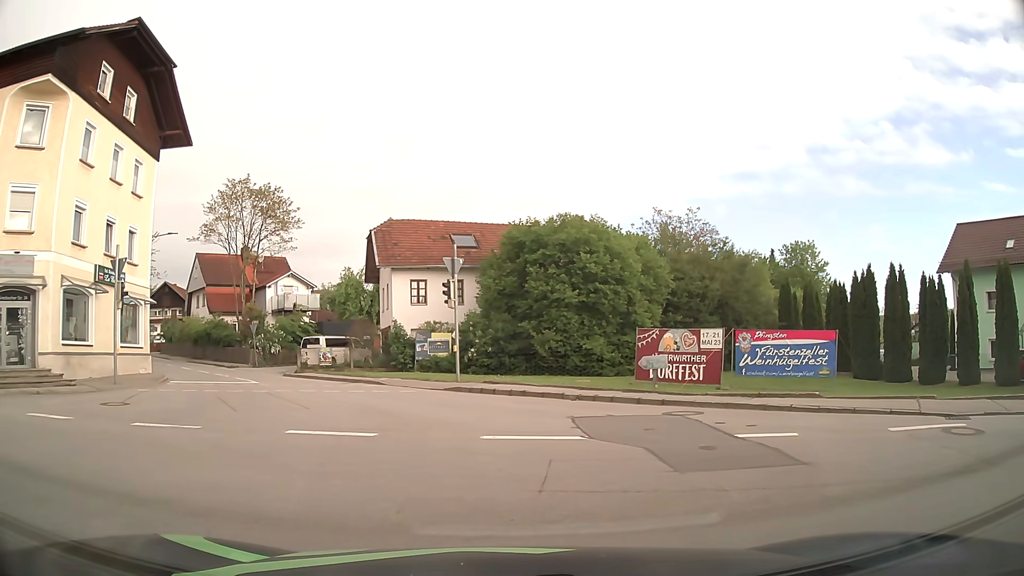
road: secondary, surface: asphalt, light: Day
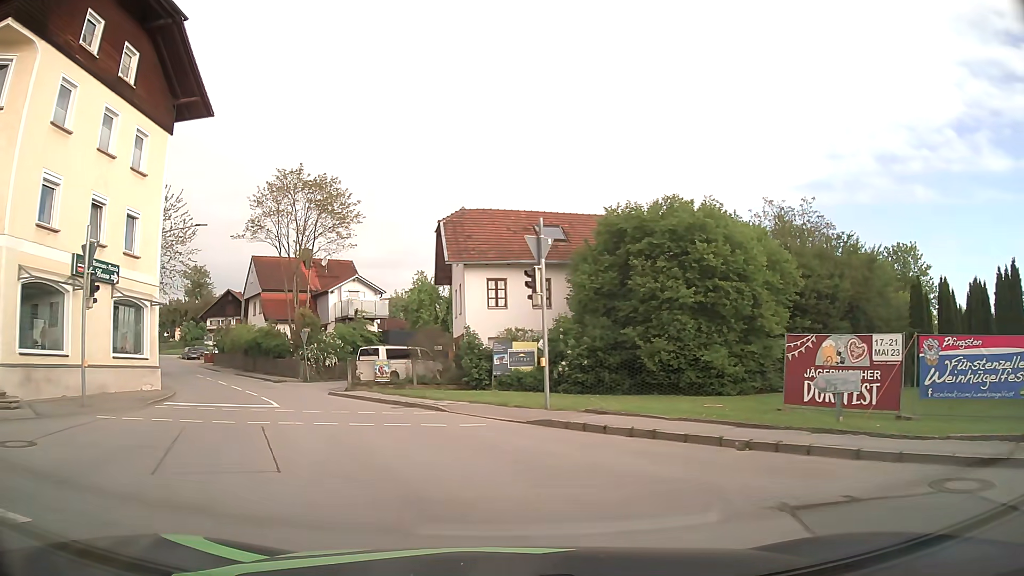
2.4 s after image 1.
(-0.4, +6.8) m; -8°
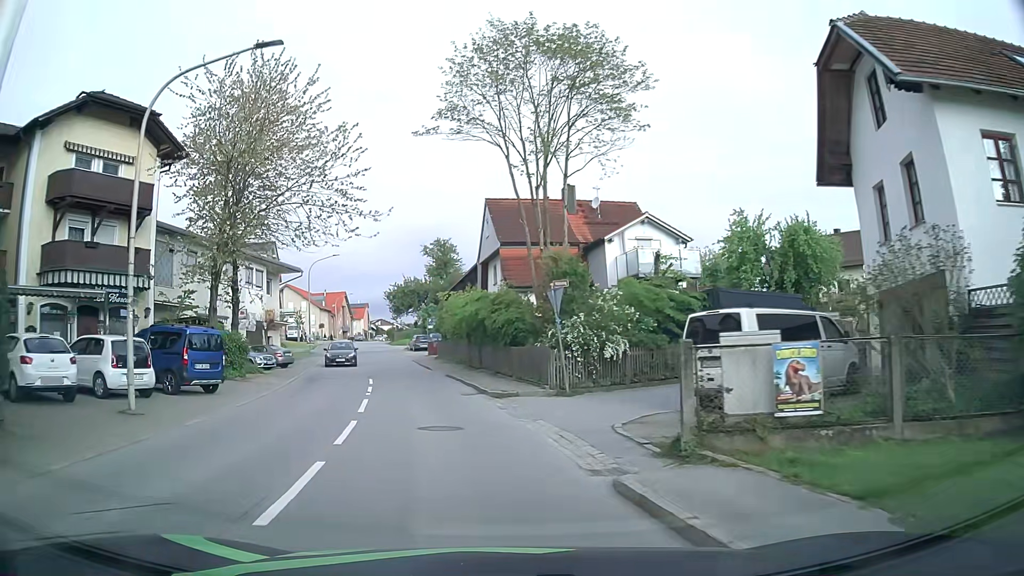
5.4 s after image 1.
(-4.6, +20.2) m; -22°
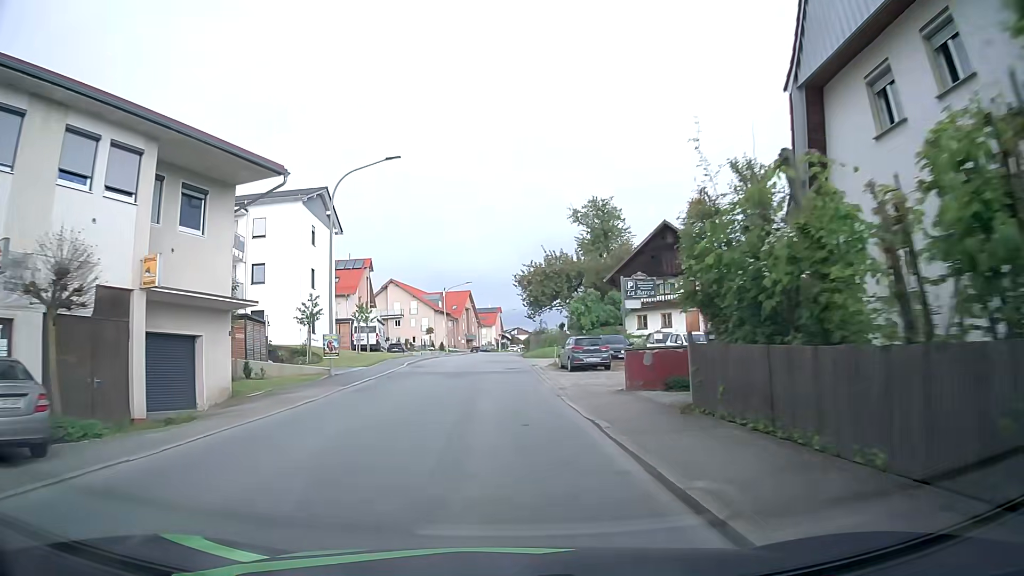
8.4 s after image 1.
(-5.3, +32.6) m; -12°
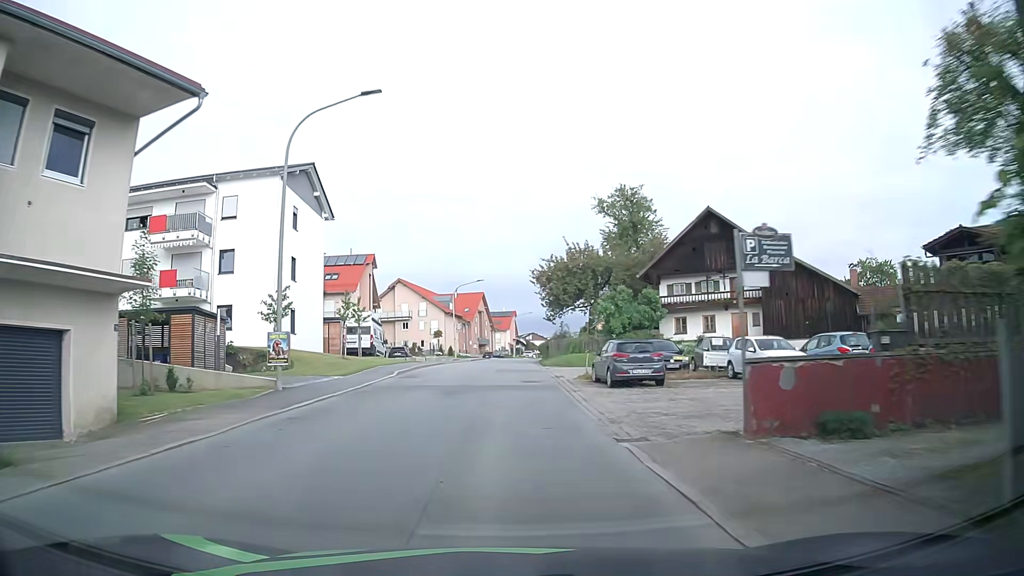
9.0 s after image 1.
(-0.1, +7.4) m; -1°
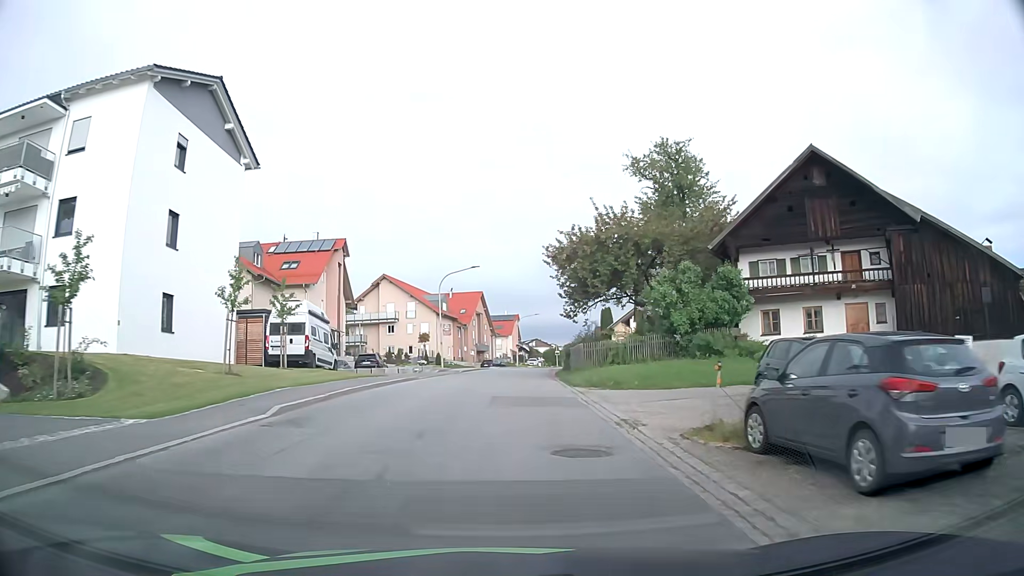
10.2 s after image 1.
(-0.1, +15.2) m; 0°
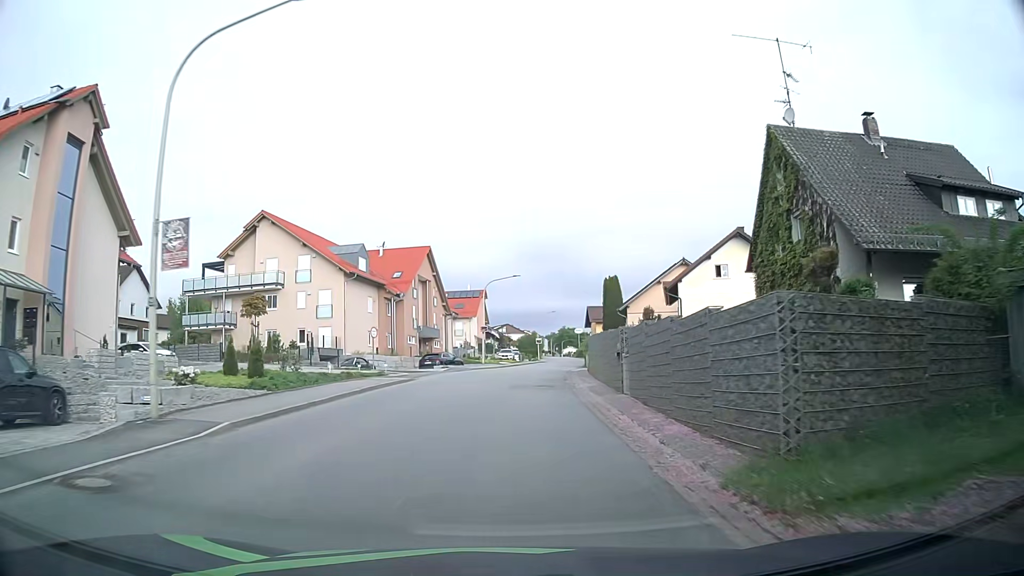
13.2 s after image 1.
(+0.9, +37.9) m; +2°
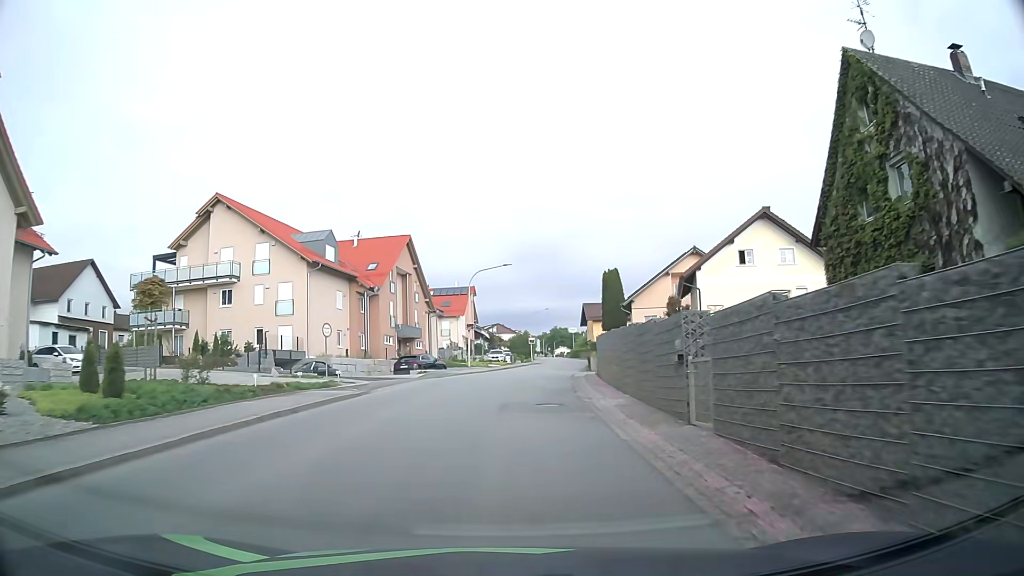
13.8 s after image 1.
(+0.2, +7.6) m; +3°
(0, +10) (0, +20) (+1, +30) (+2, +40) (+3, +50) (+4, +60) (+5, +70) (+6, +80) (+7, +90) (+8, +100) m
